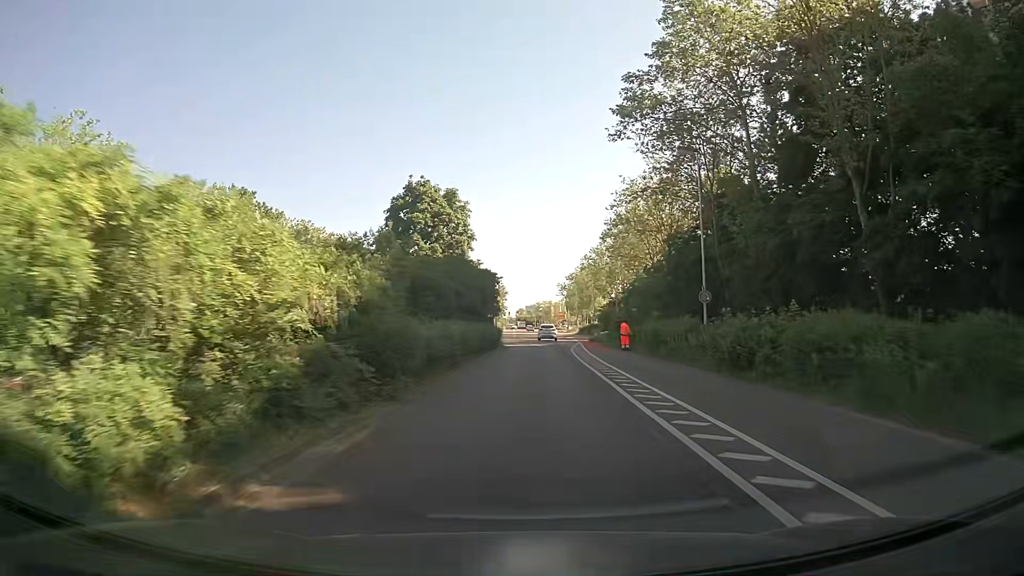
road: secondary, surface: asphalt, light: Day
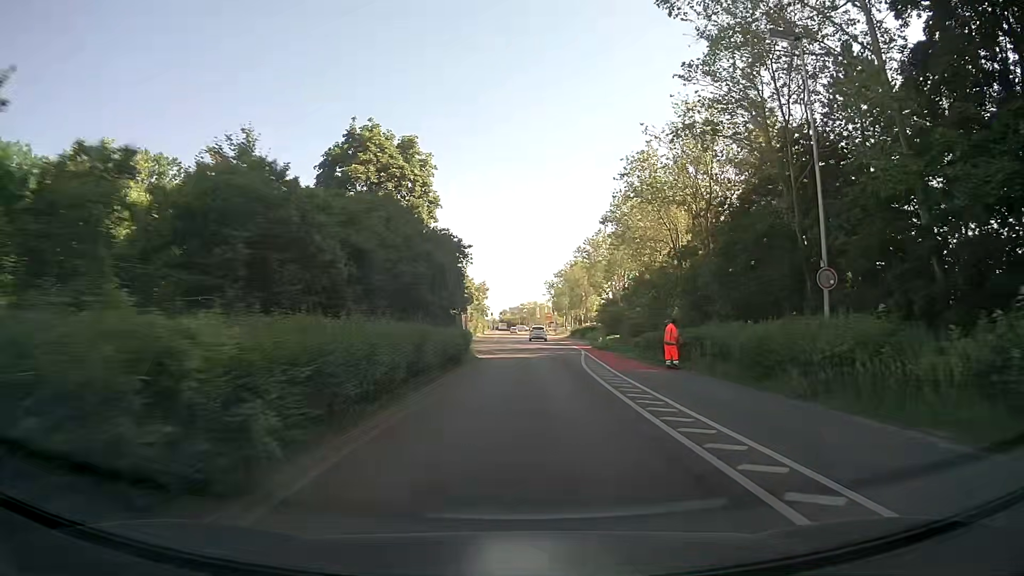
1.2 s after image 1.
(+0.2, +15.1) m; +2°
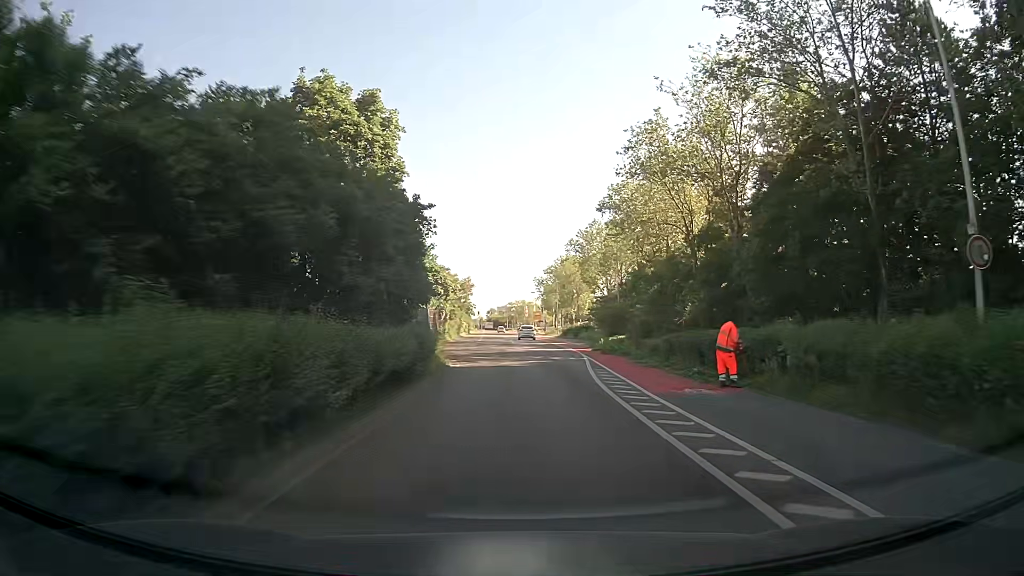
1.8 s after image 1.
(+0.1, +7.7) m; +1°
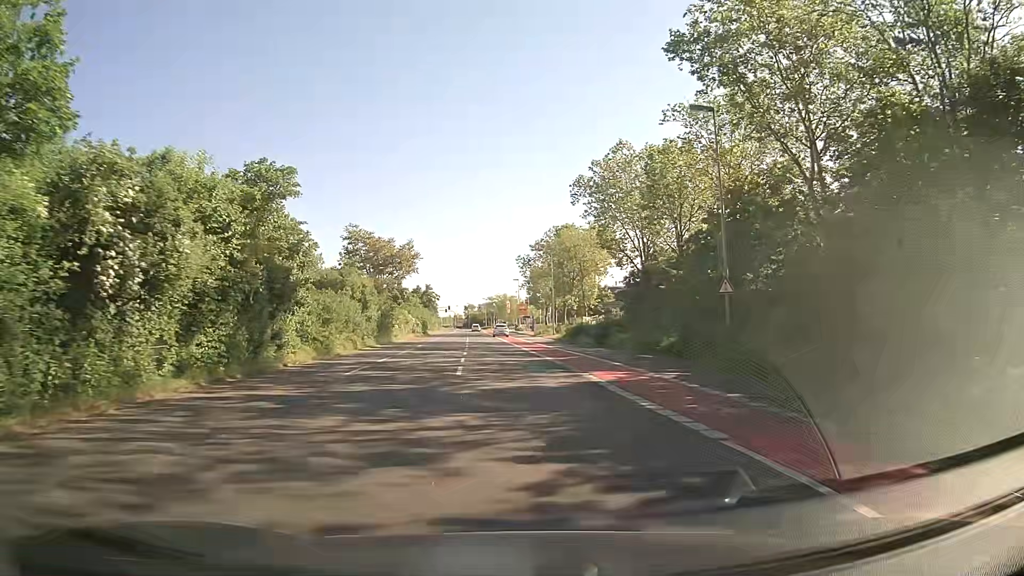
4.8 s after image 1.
(+0.9, +39.1) m; +2°
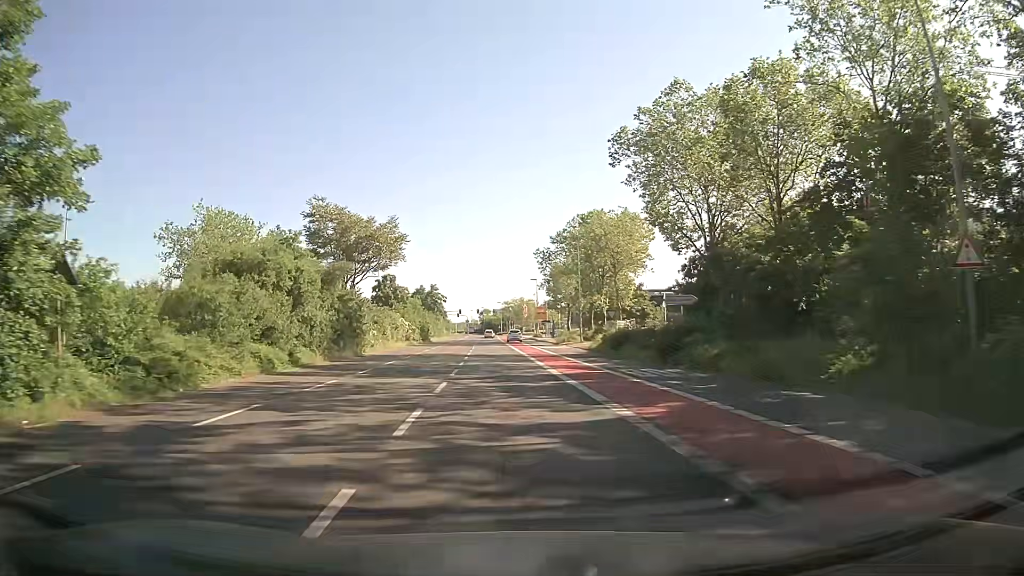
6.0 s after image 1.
(-0.2, +15.3) m; -2°
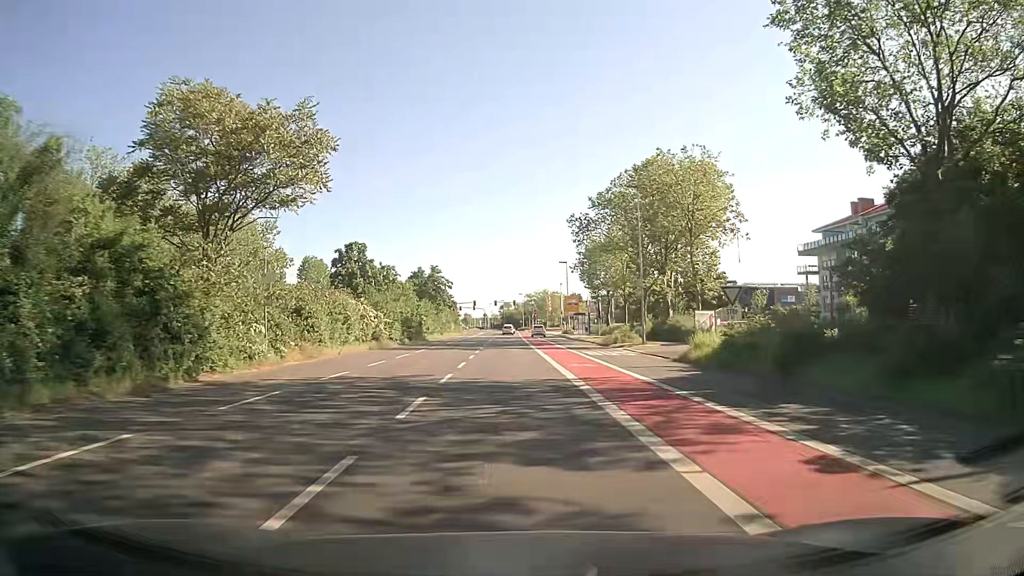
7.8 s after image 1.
(-0.5, +22.8) m; -2°
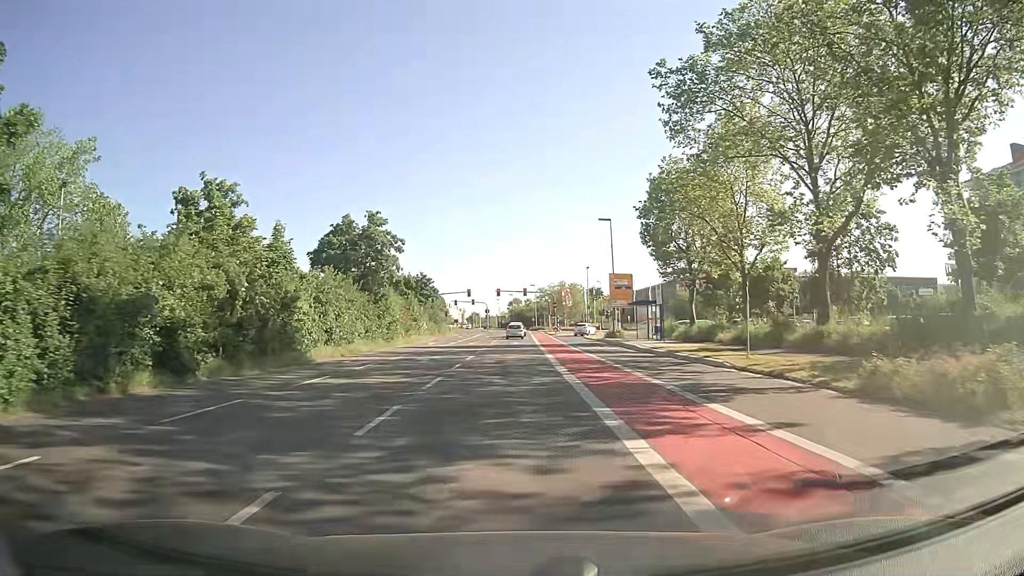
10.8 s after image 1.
(-0.4, +37.7) m; -1°
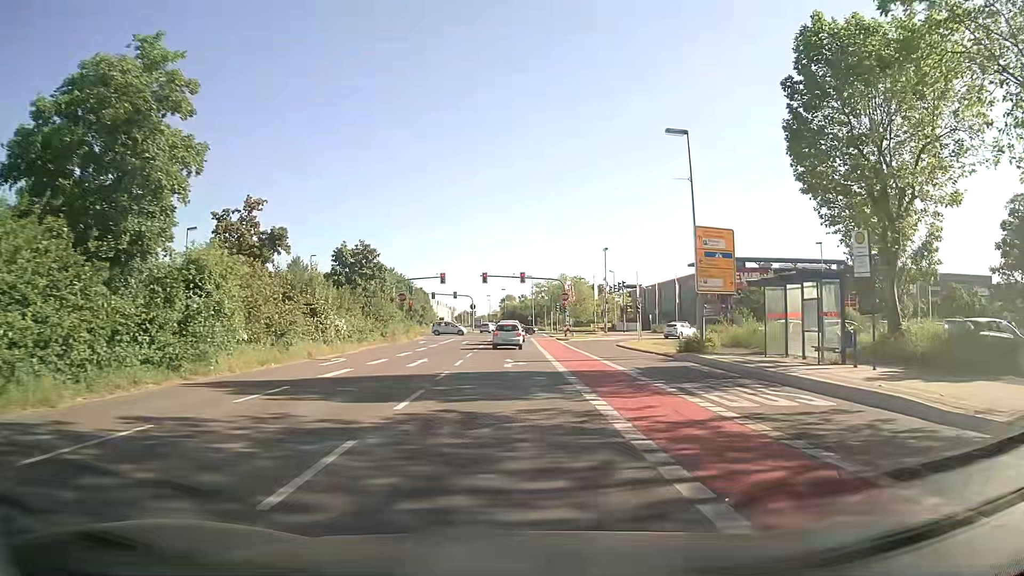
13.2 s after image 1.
(-0.2, +27.3) m; 0°
(0, +10) (+2, +20) (+3, +30) (+5, +40) (+6, +50) (+9, +59) (+16, +66) (+25, +72) (+34, +75) (+44, +75) m
